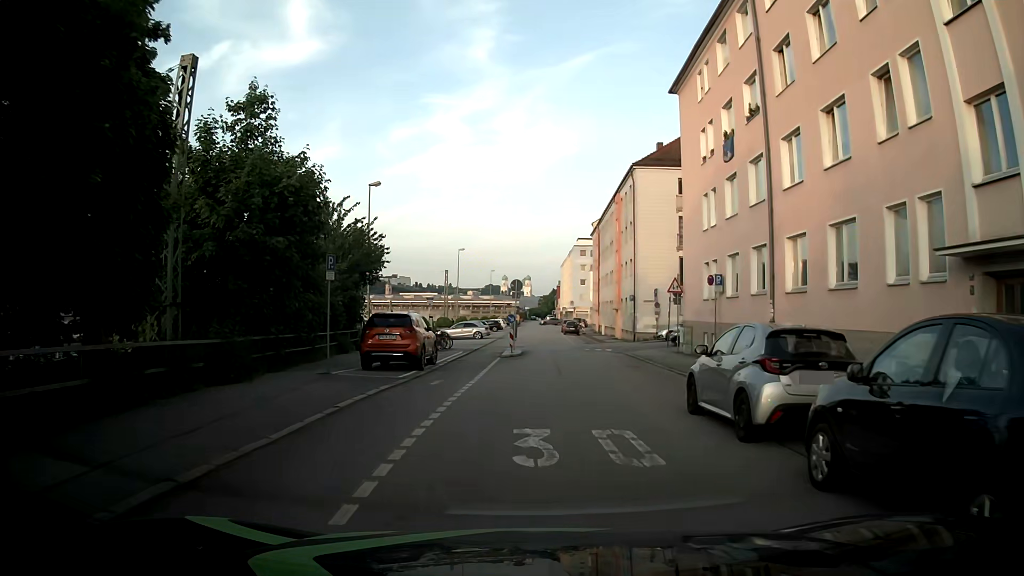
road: residential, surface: asphalt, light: Day
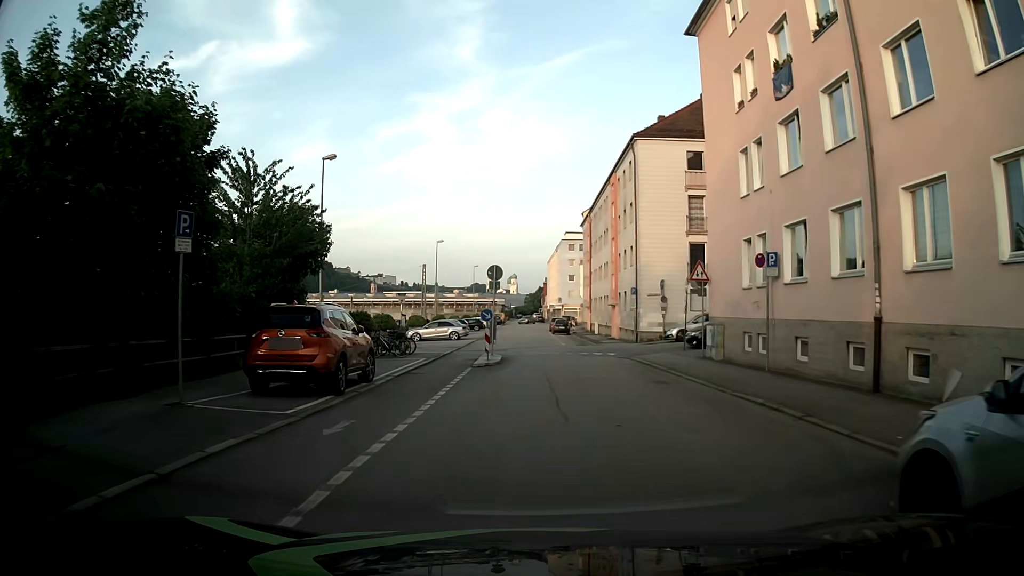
(+0.2, +7.1) m; +3°
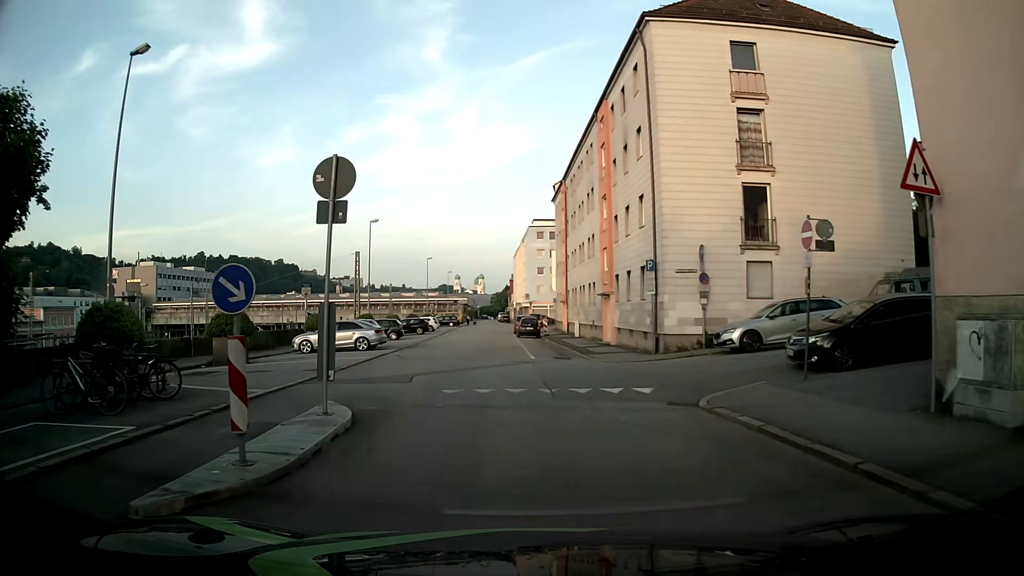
(+0.4, +16.7) m; +2°
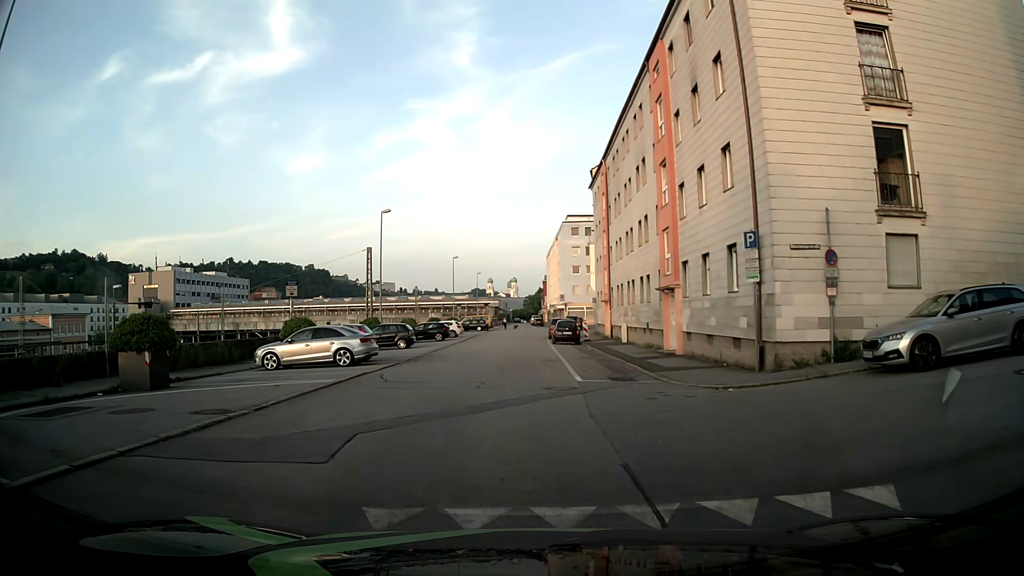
(-0.3, +7.8) m; -5°
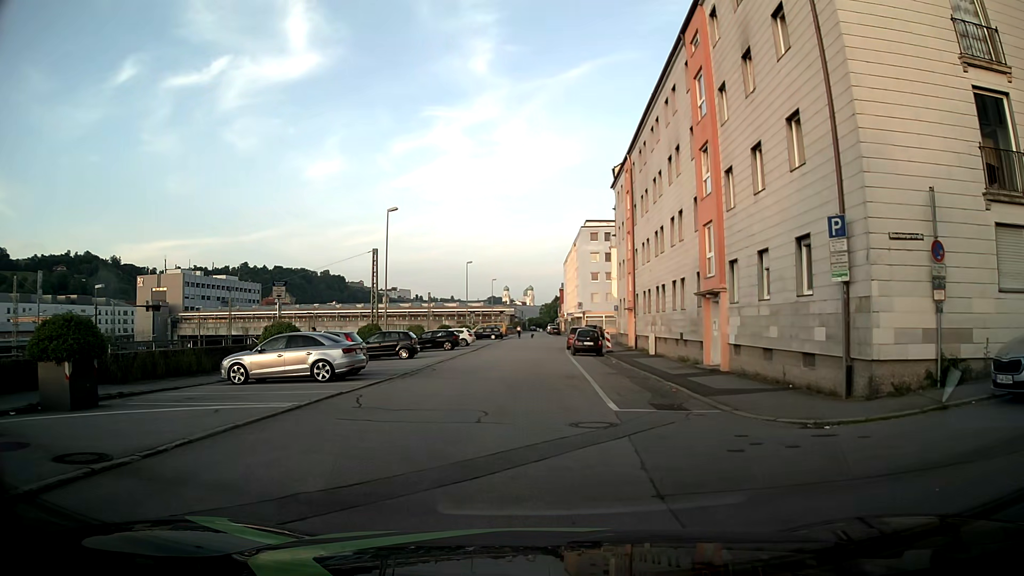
(+0.1, +4.0) m; +1°
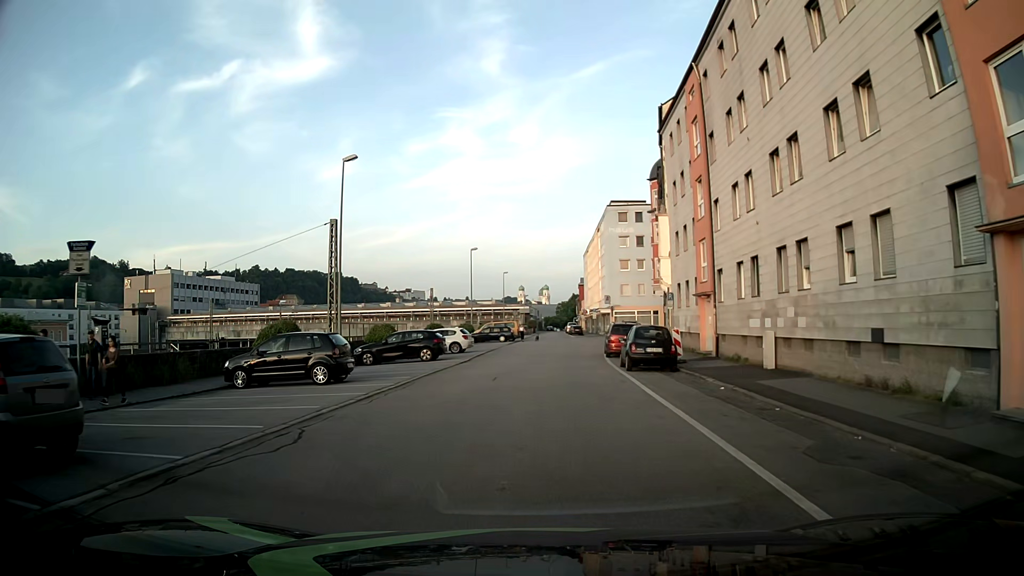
(-0.5, +16.1) m; -3°
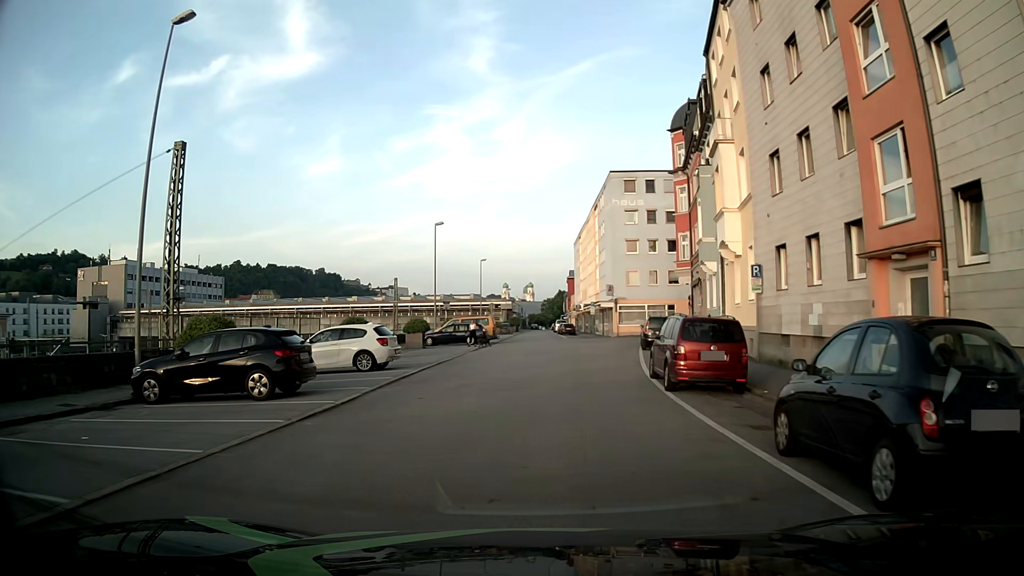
(+0.4, +17.3) m; +2°
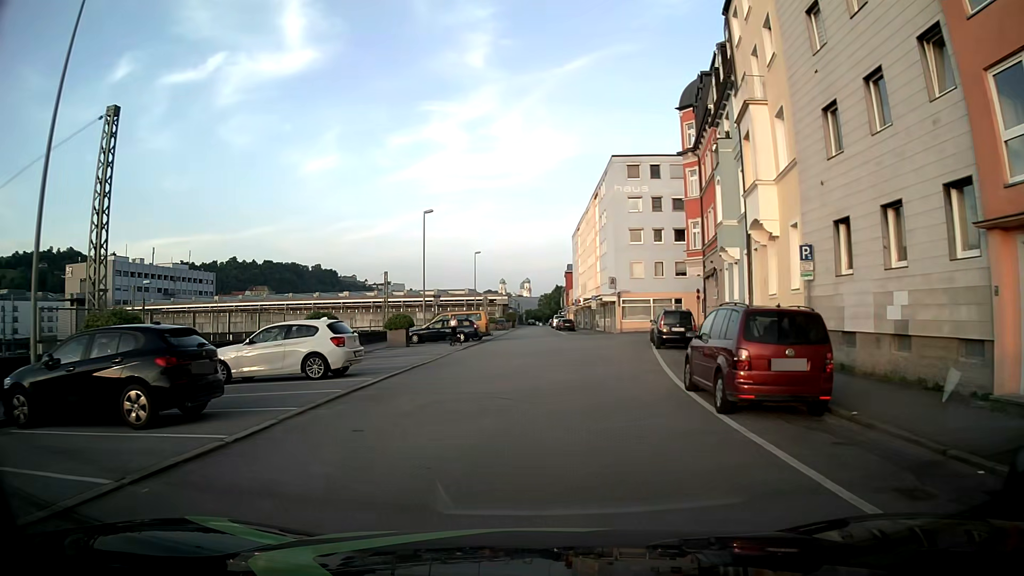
(0.0, +4.4) m; +1°
